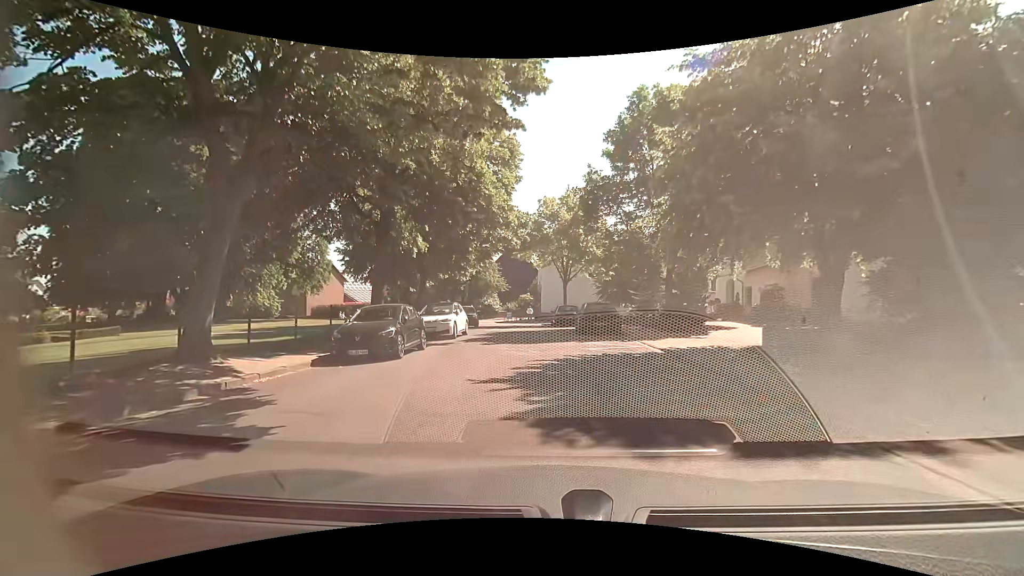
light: Day
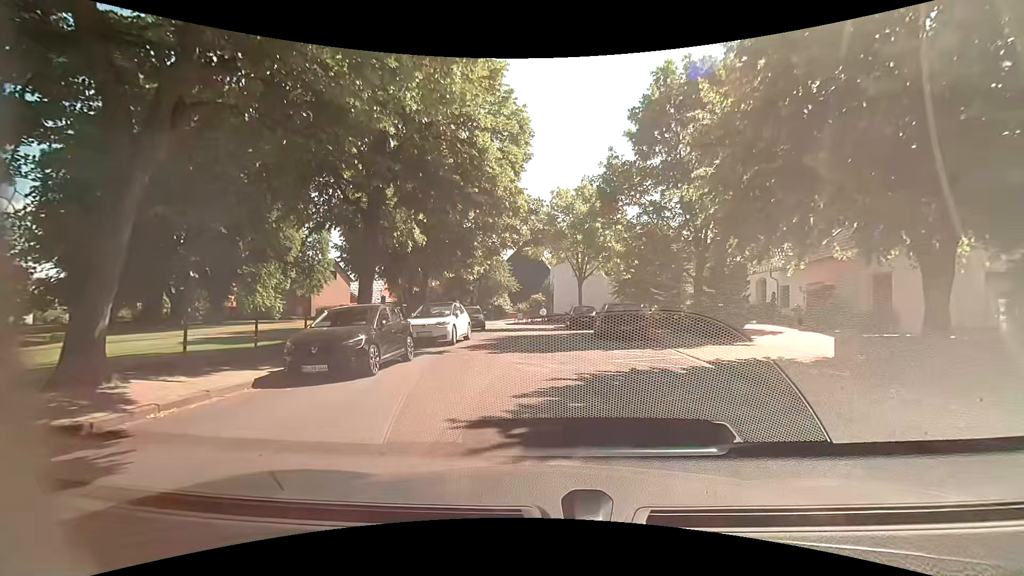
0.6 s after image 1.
(0.0, +3.0) m; -2°
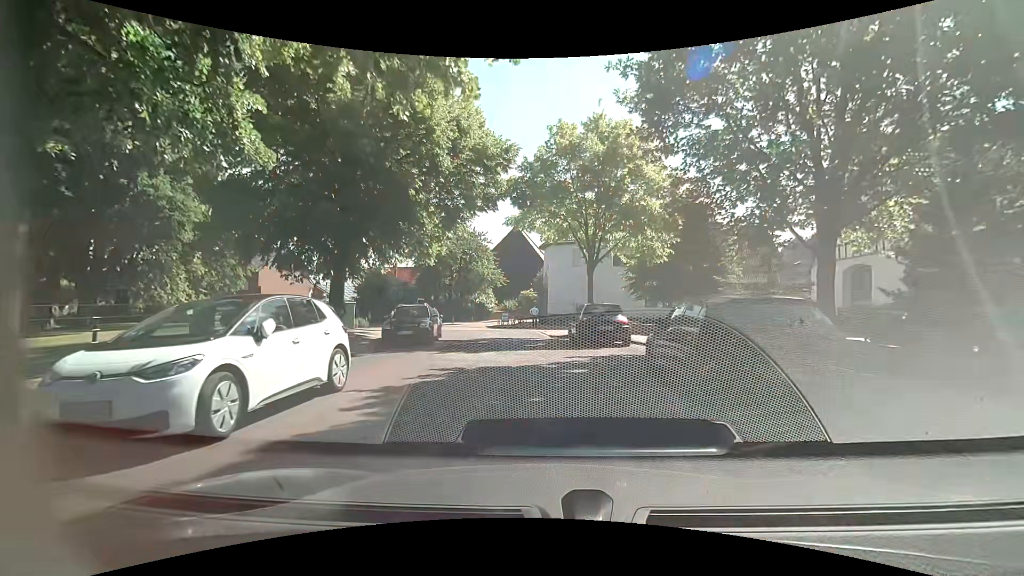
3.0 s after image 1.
(+0.1, +12.4) m; +2°
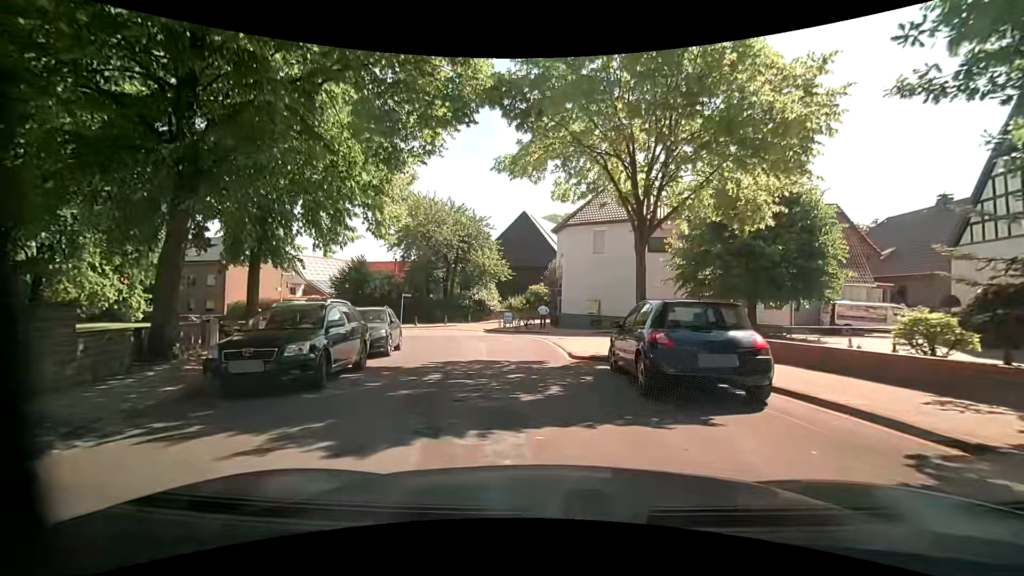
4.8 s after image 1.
(-0.2, +9.4) m; -2°
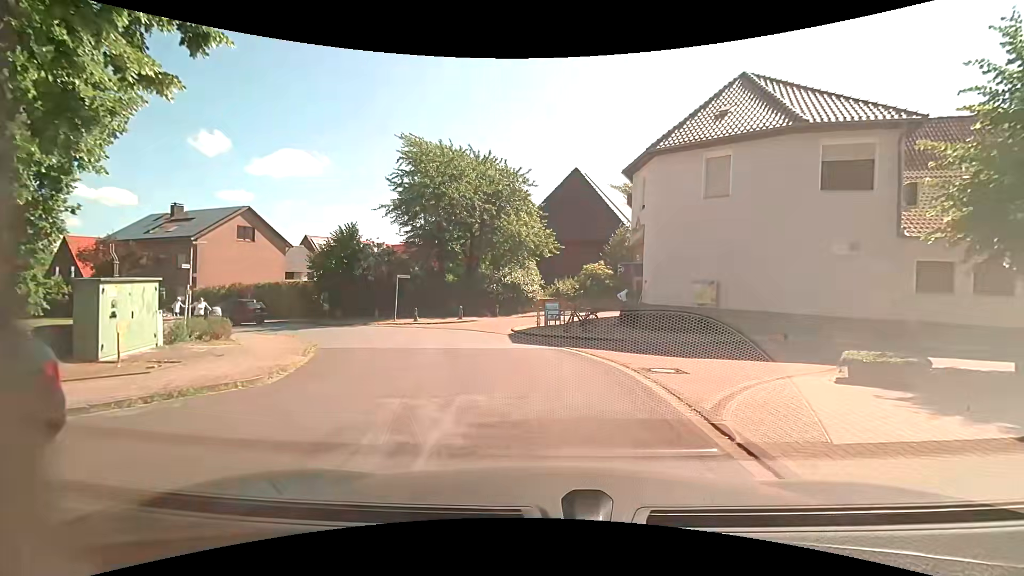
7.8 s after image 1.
(-0.7, +14.2) m; -4°
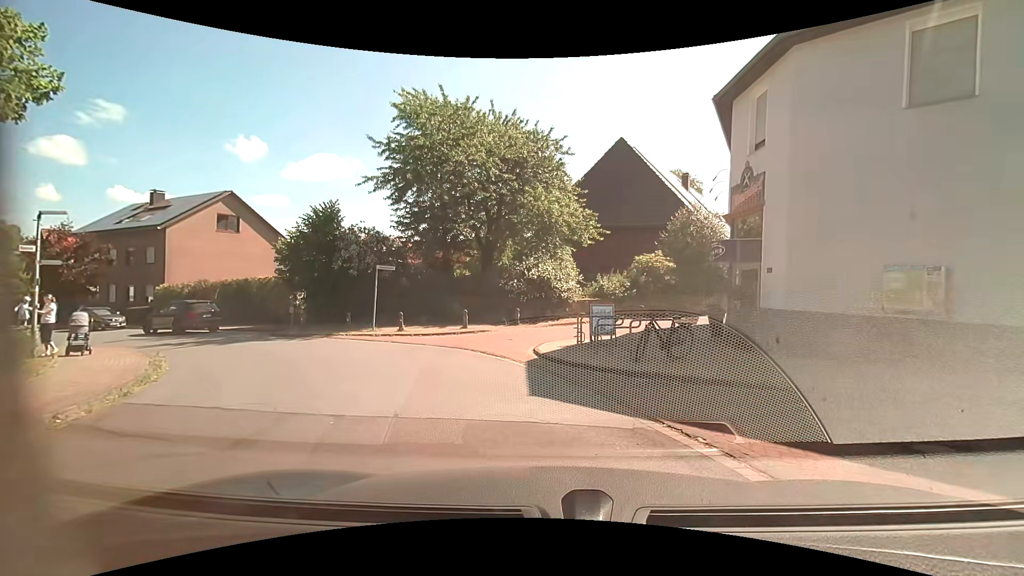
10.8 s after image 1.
(-0.5, +8.5) m; -5°
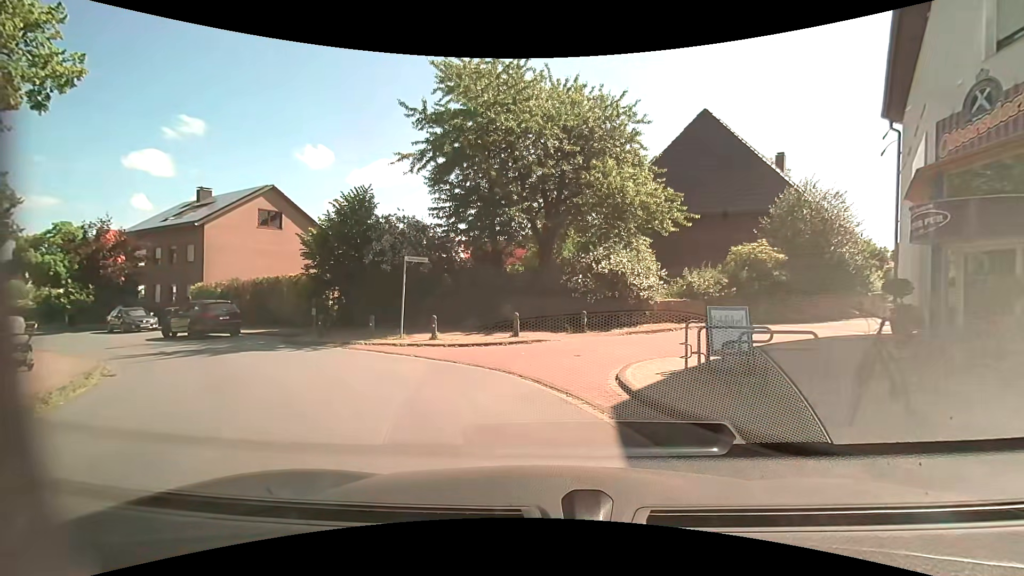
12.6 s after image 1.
(-0.2, +4.7) m; -8°
